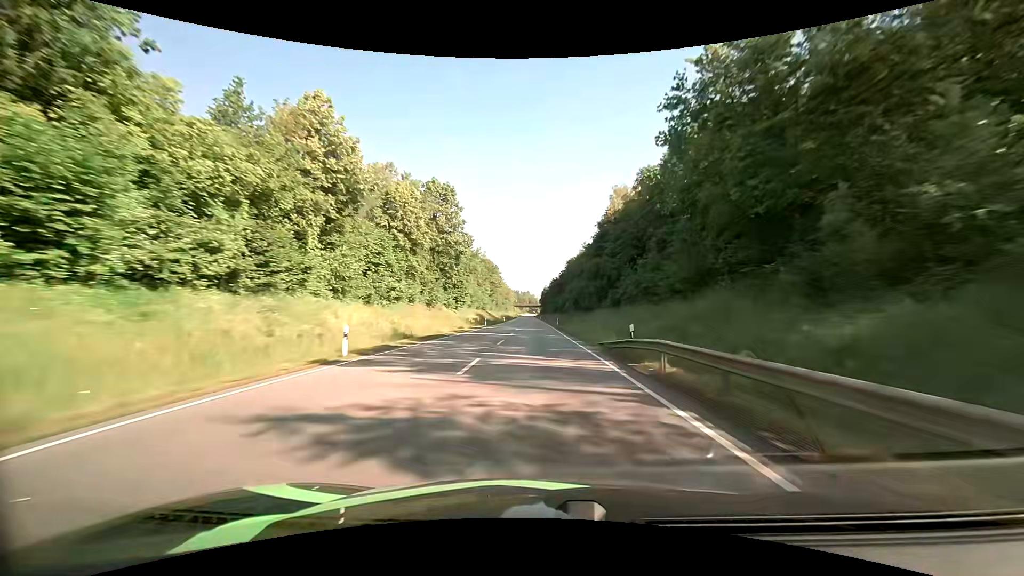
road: primary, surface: asphalt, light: Day
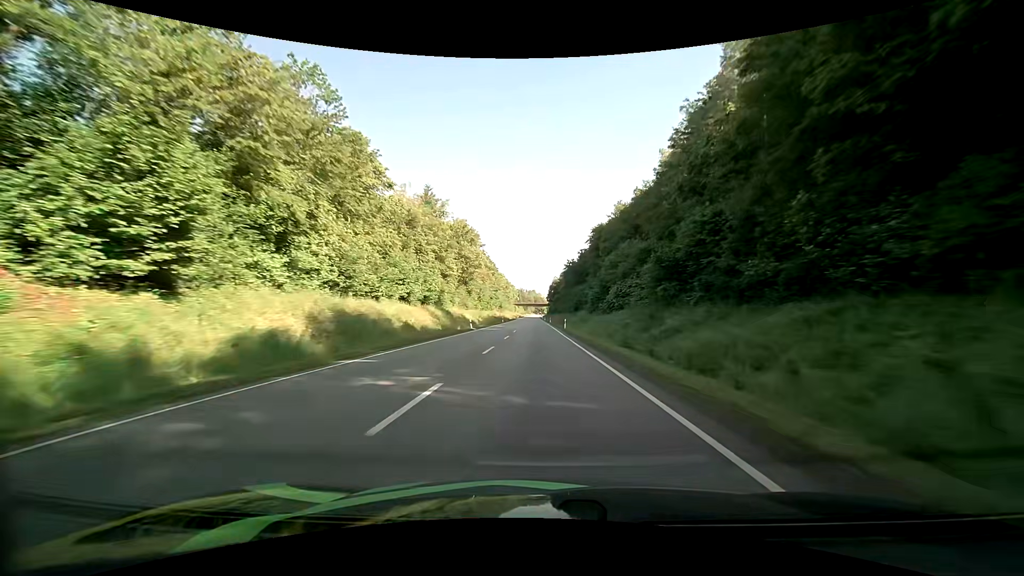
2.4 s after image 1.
(-0.3, +65.5) m; -1°
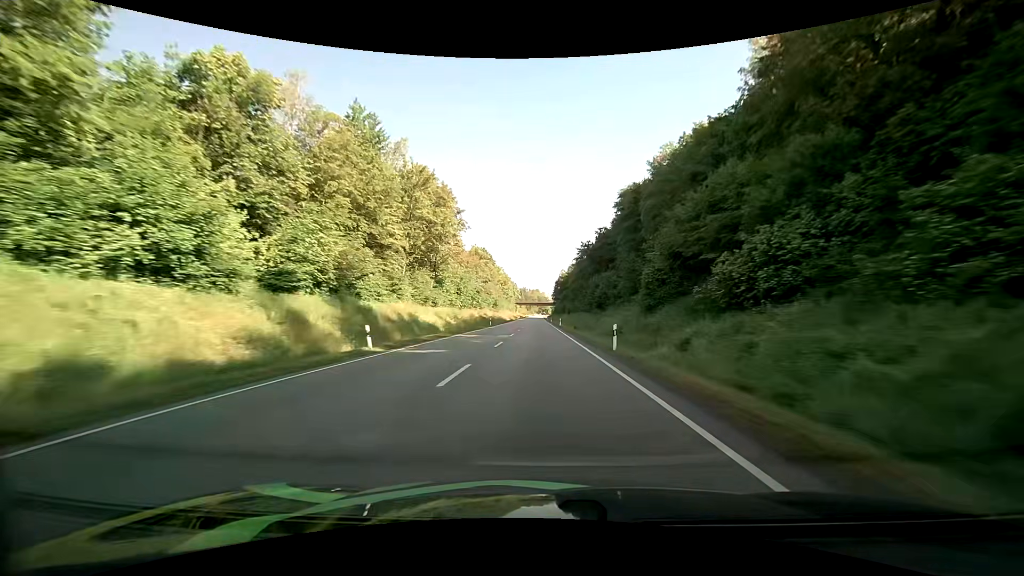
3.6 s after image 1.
(-0.1, +32.2) m; -1°
(0, +10) (0, +20) (0, +30) (0, +40) (0, +50) (0, +60) (0, +70) (0, +80) (0, +90) (0, +100) m
